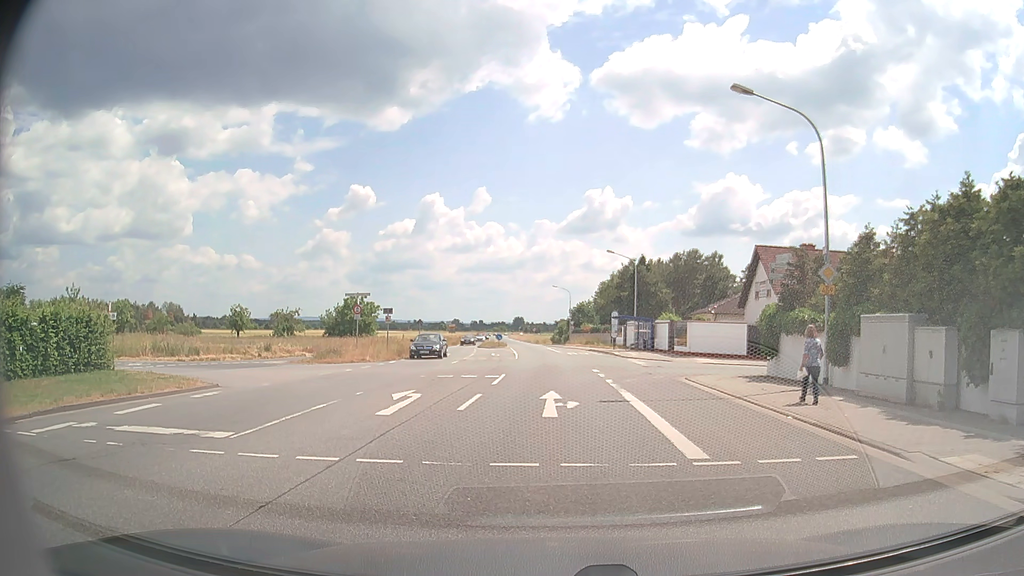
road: primary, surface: asphalt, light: Day
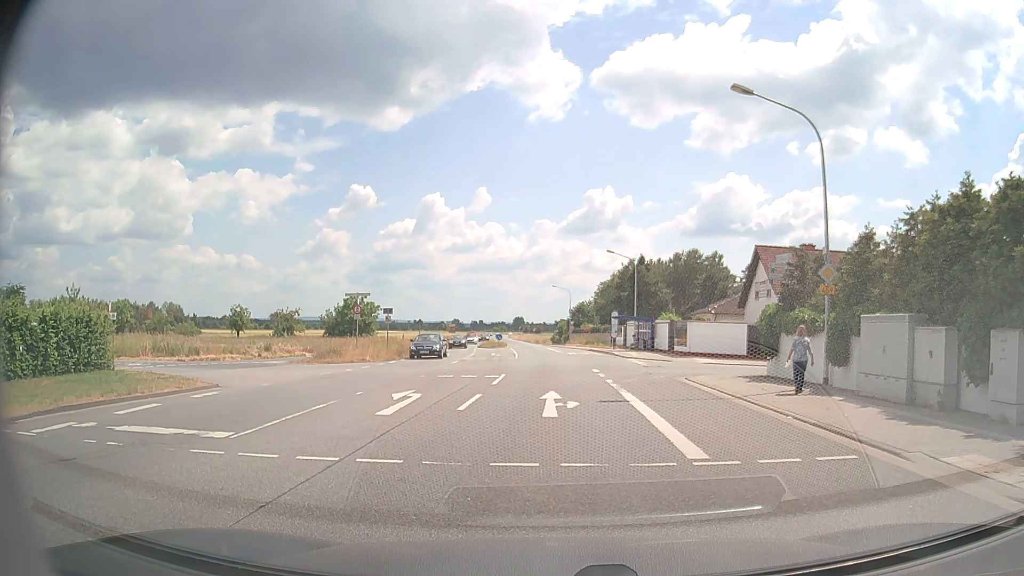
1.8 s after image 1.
(0.0, 0.0) m; 0°
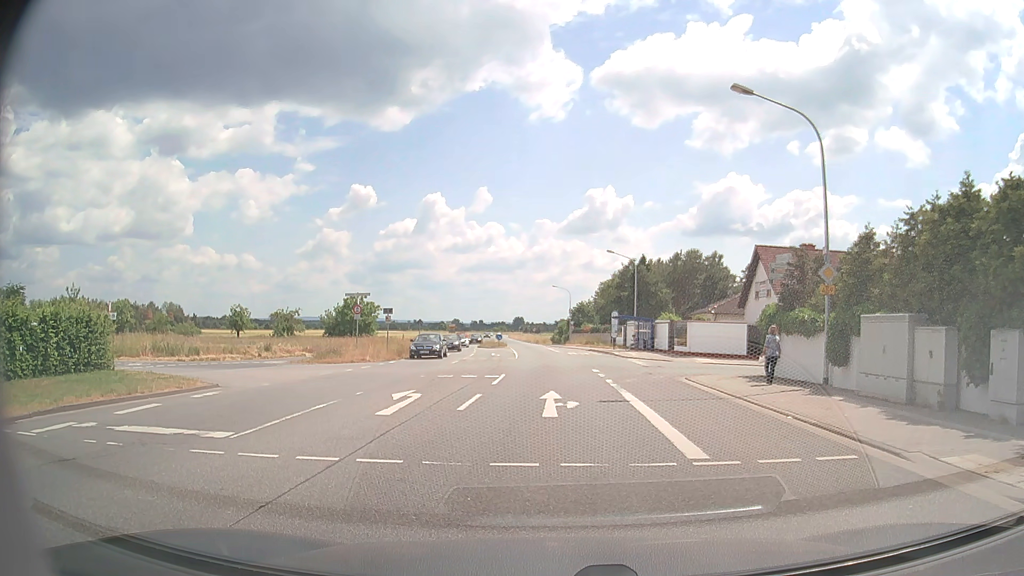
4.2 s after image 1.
(0.0, 0.0) m; 0°
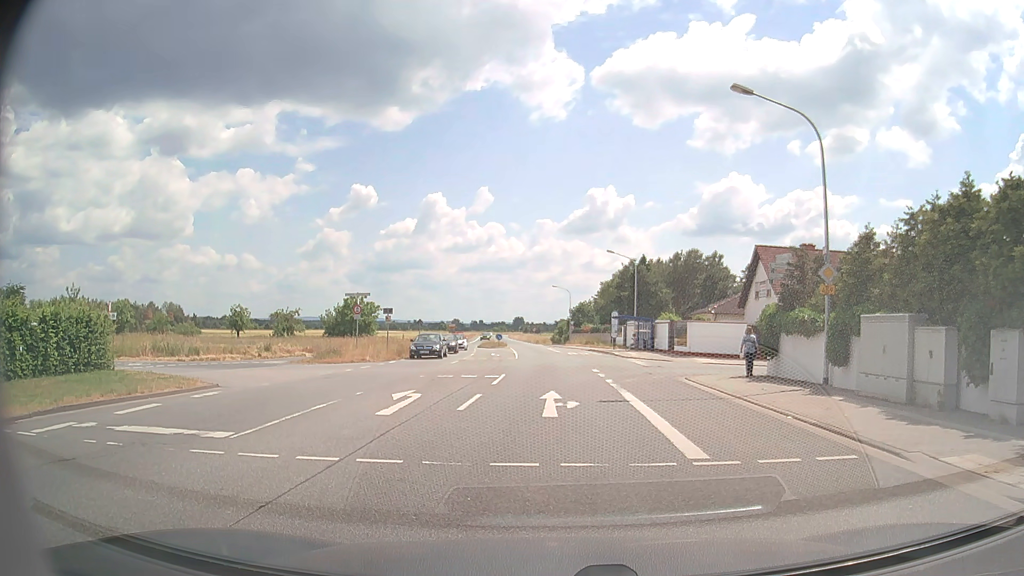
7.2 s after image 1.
(0.0, 0.0) m; 0°
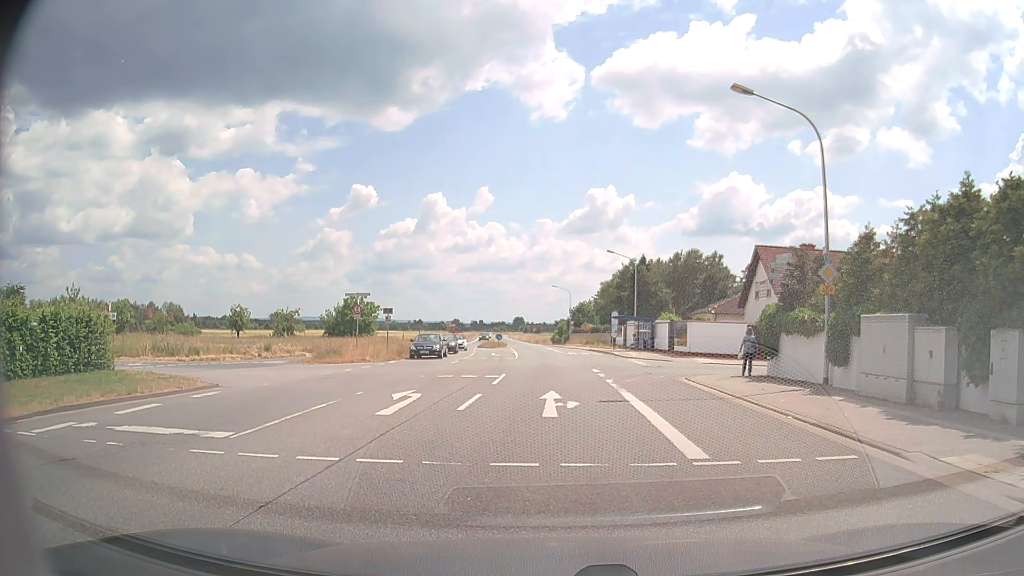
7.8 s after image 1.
(0.0, 0.0) m; 0°
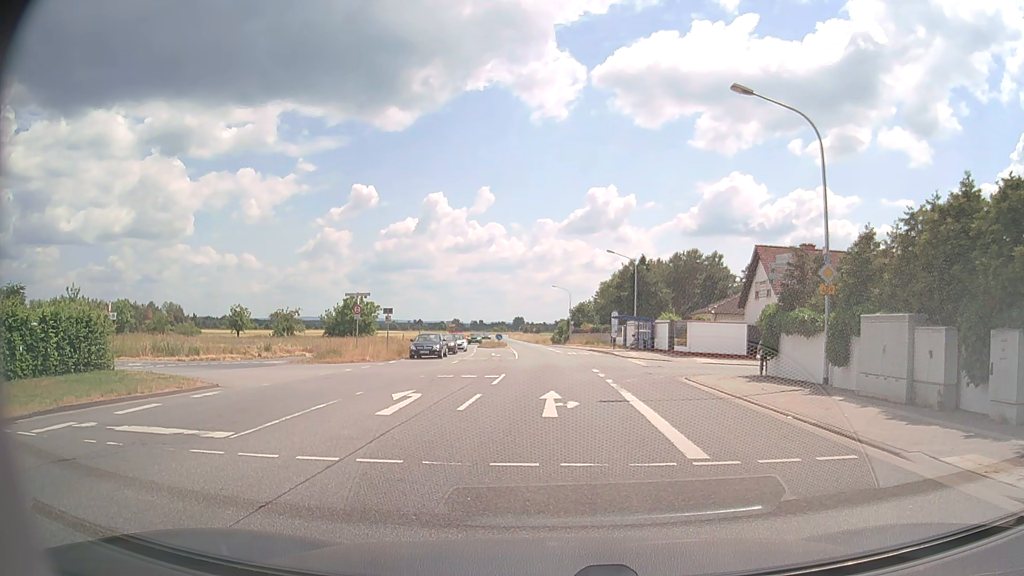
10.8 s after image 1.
(0.0, 0.0) m; 0°
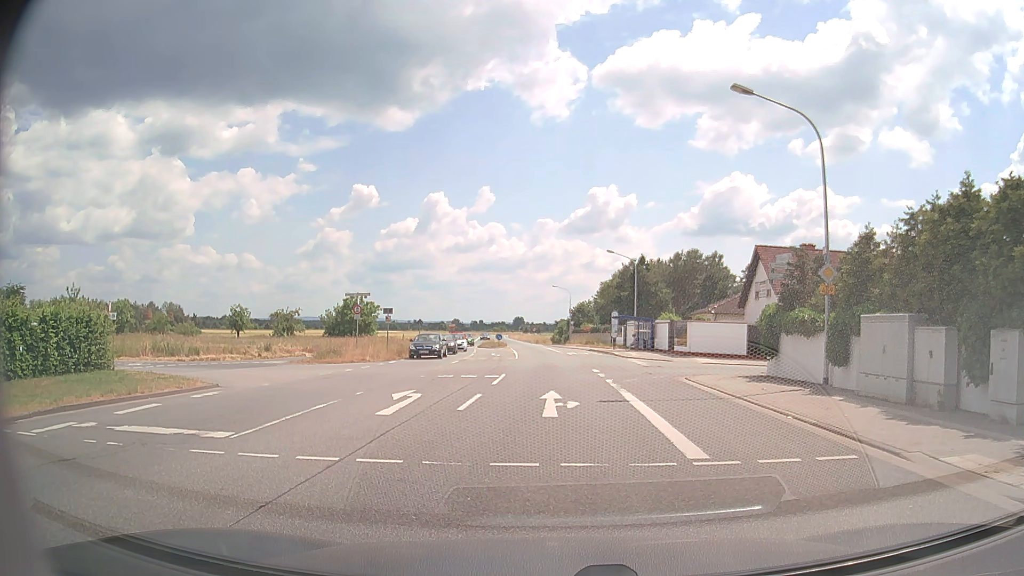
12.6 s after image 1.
(0.0, 0.0) m; 0°
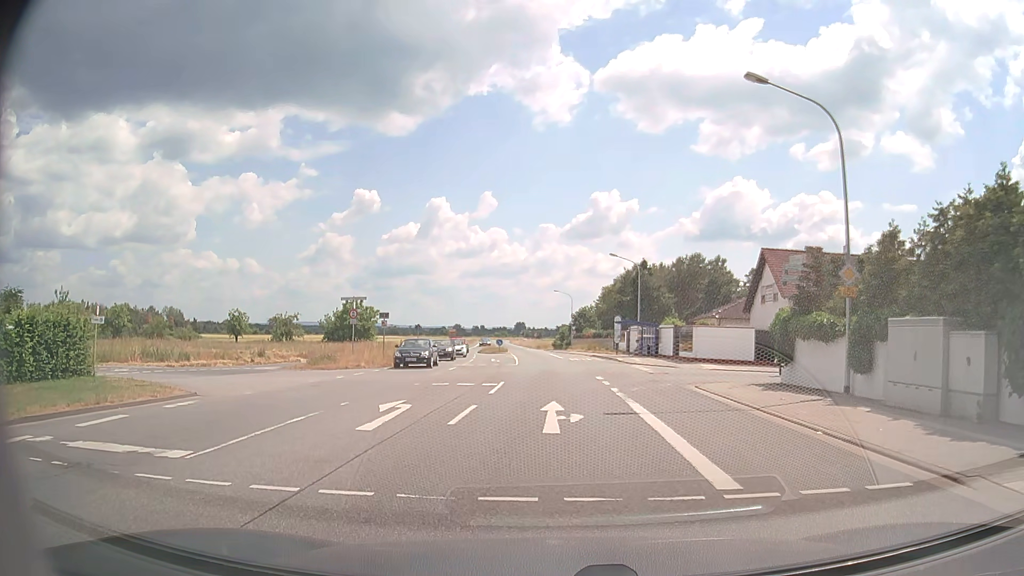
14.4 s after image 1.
(0.0, +1.4) m; +1°
(0, +10) (0, +20) (0, +30) (-1, +40) (-1, +50) (-2, +60) (-3, +70) (-4, +80) (-5, +90) (-6, +100) m
